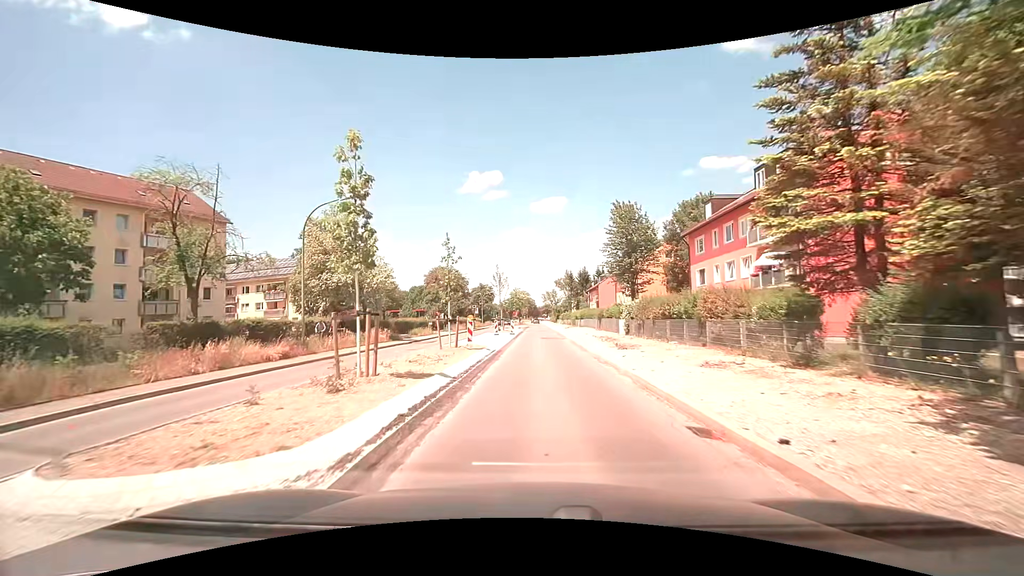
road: secondary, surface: asphalt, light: Day
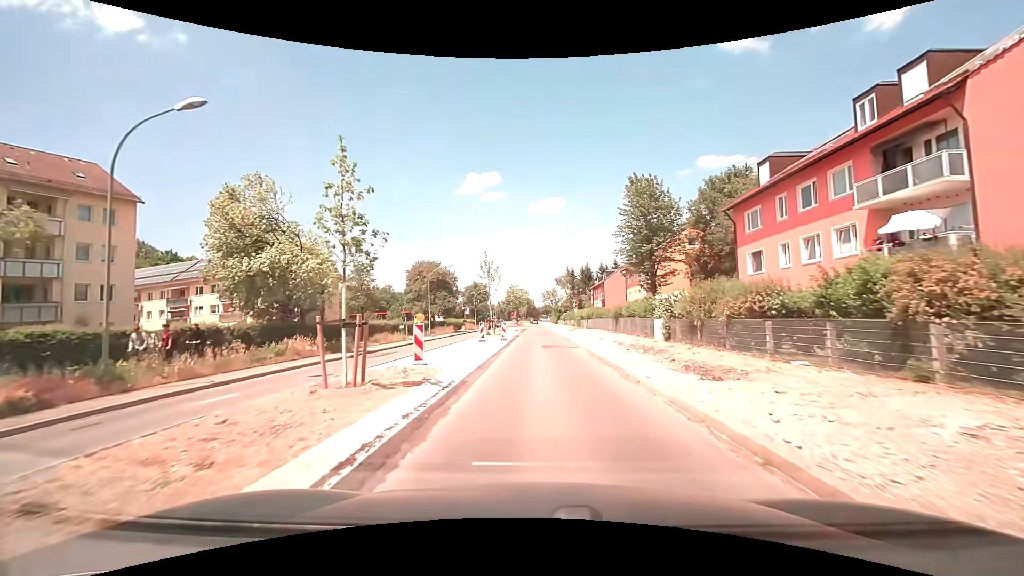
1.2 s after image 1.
(0.0, +11.0) m; 0°
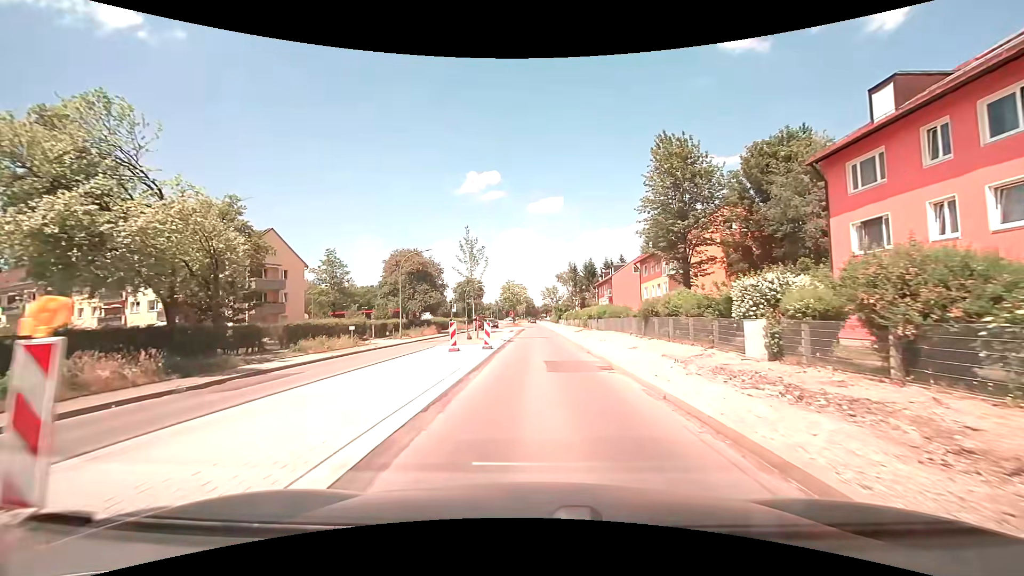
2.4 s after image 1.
(0.0, +11.0) m; 0°
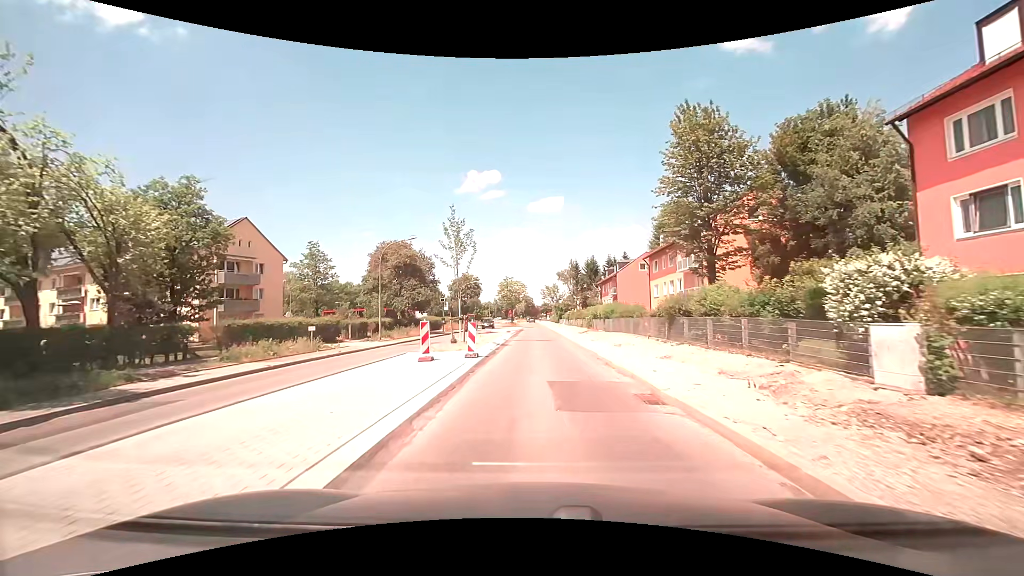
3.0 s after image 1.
(0.0, +5.4) m; 0°
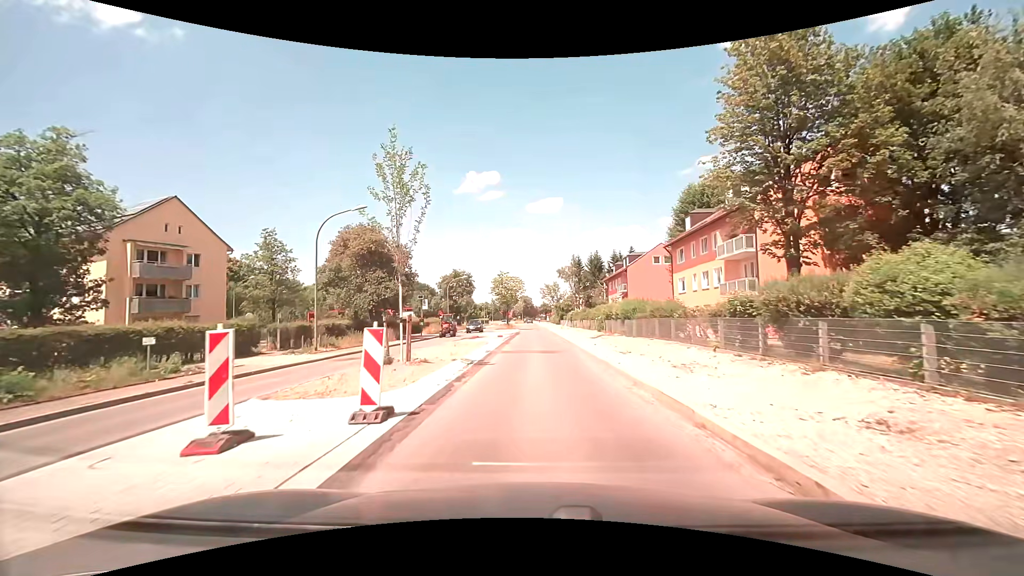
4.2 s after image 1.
(-0.1, +10.4) m; 0°
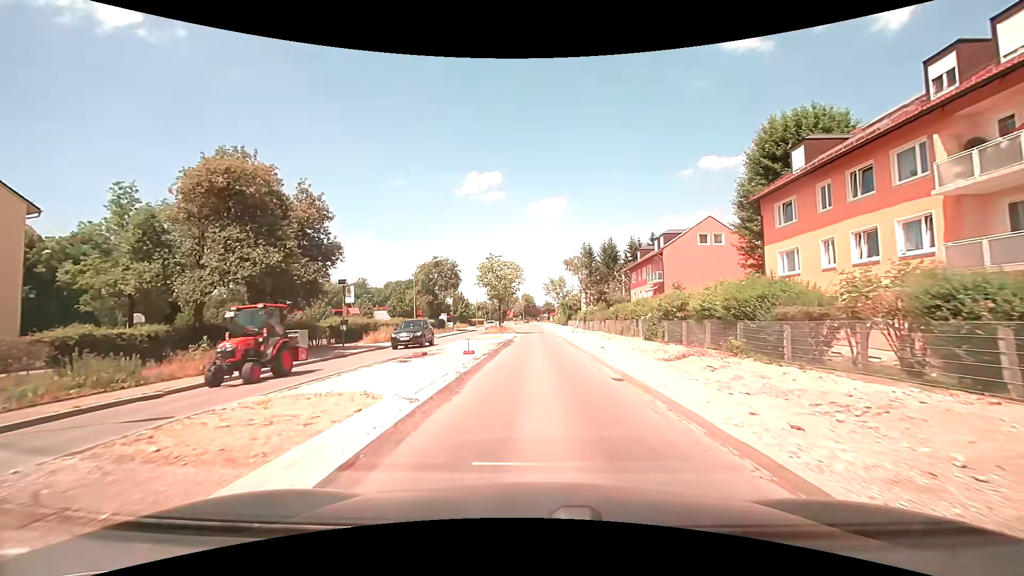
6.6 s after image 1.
(0.0, +19.4) m; 0°
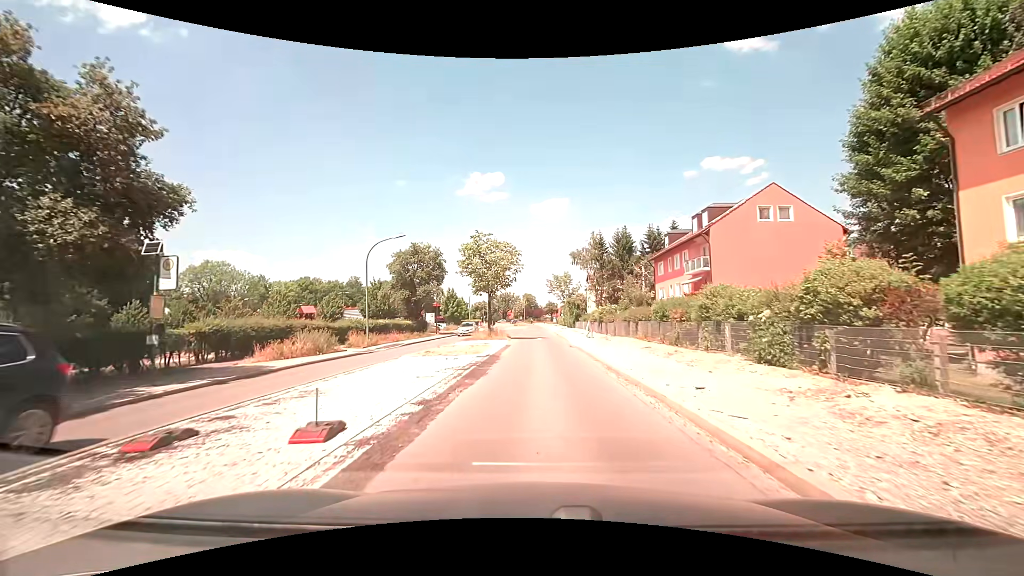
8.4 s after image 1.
(0.0, +13.8) m; 0°
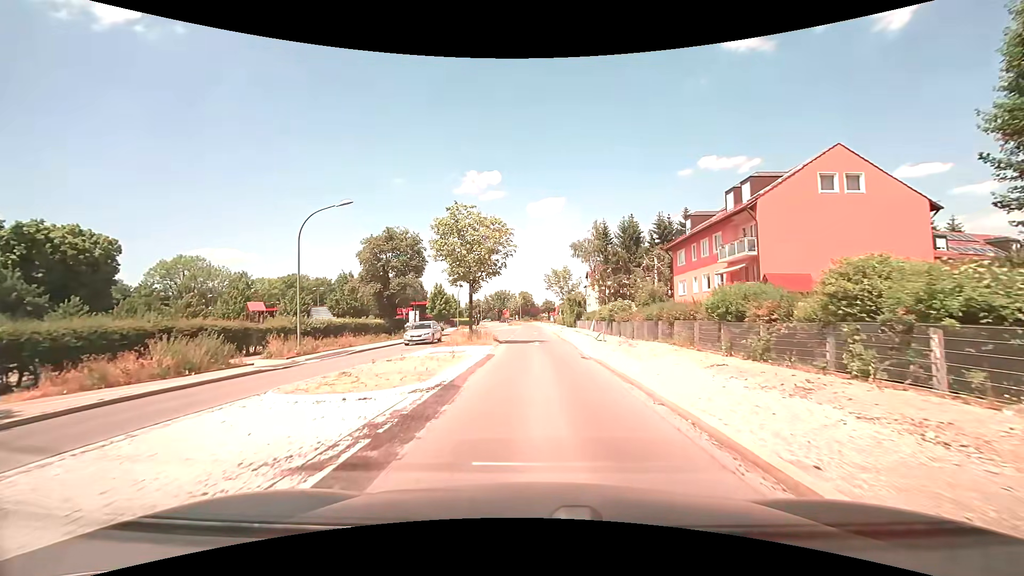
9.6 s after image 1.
(0.0, +9.1) m; +1°
(0, +10) (0, +20) (0, +30) (0, +40) (0, +50) (-1, +60) (-1, +70) (-1, +80) (-1, +90) (-1, +100) m
